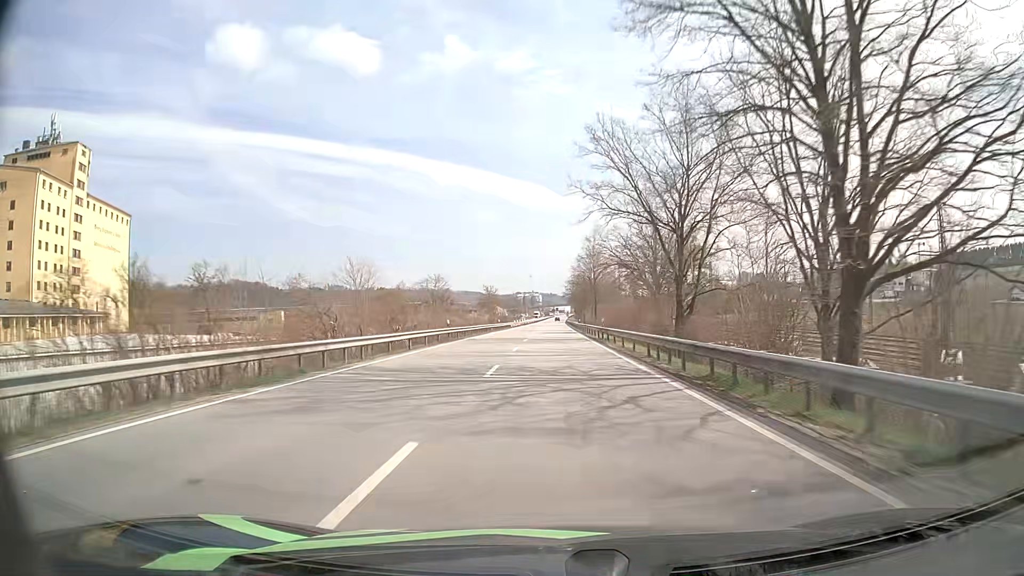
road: primary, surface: asphalt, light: Day
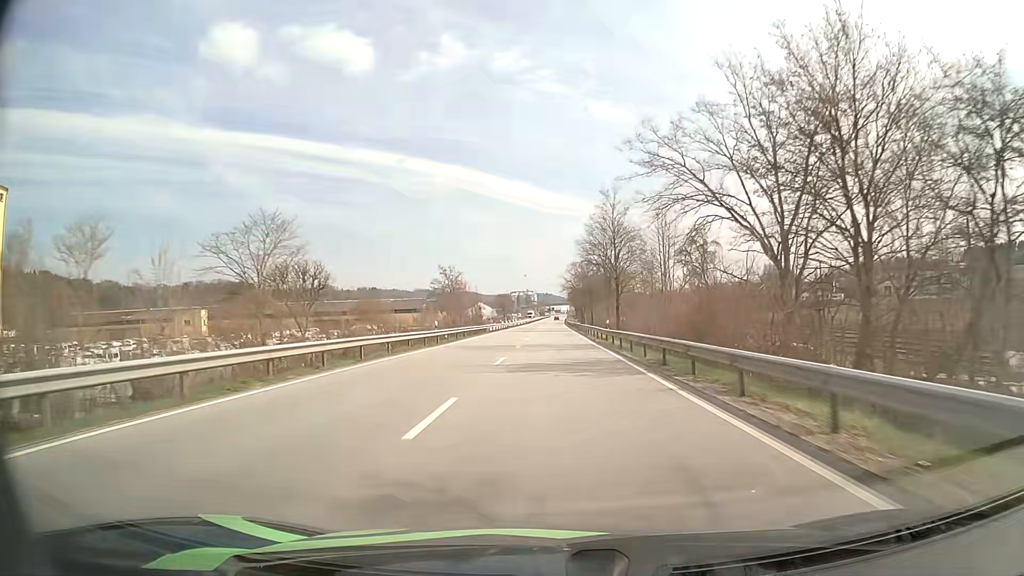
(+0.3, +43.9) m; 0°
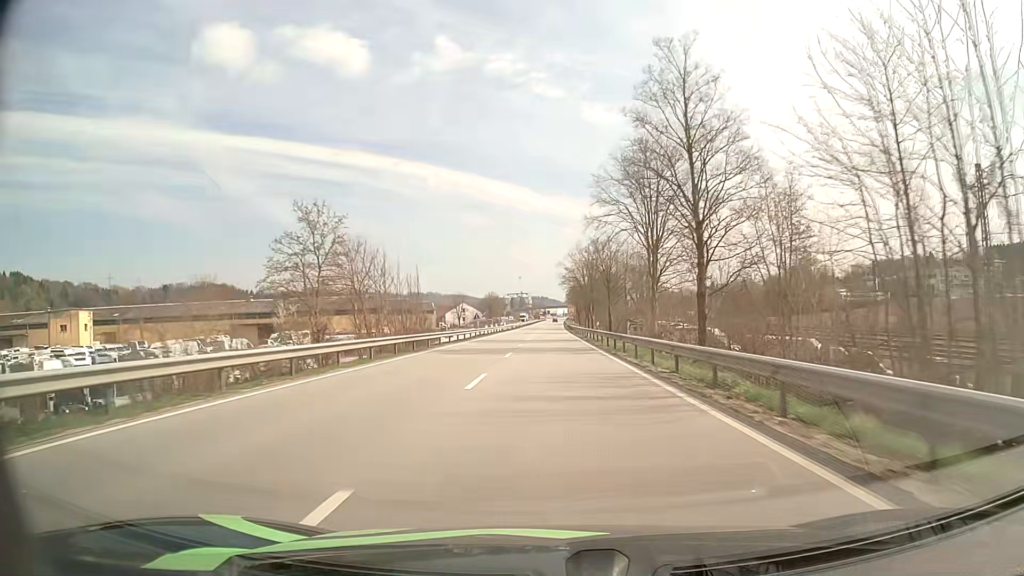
(+0.2, +42.4) m; +1°
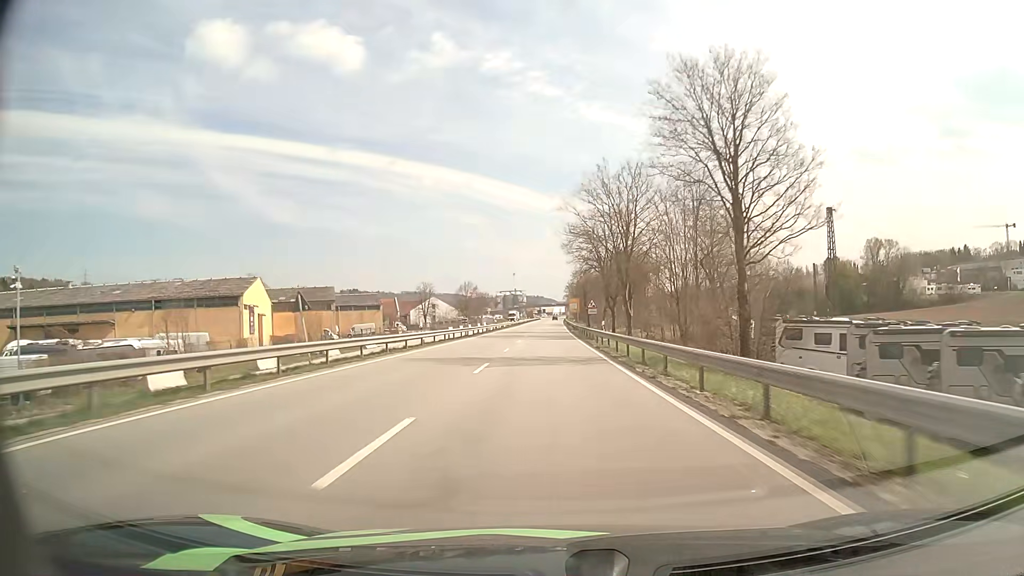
(+0.1, +56.3) m; 0°
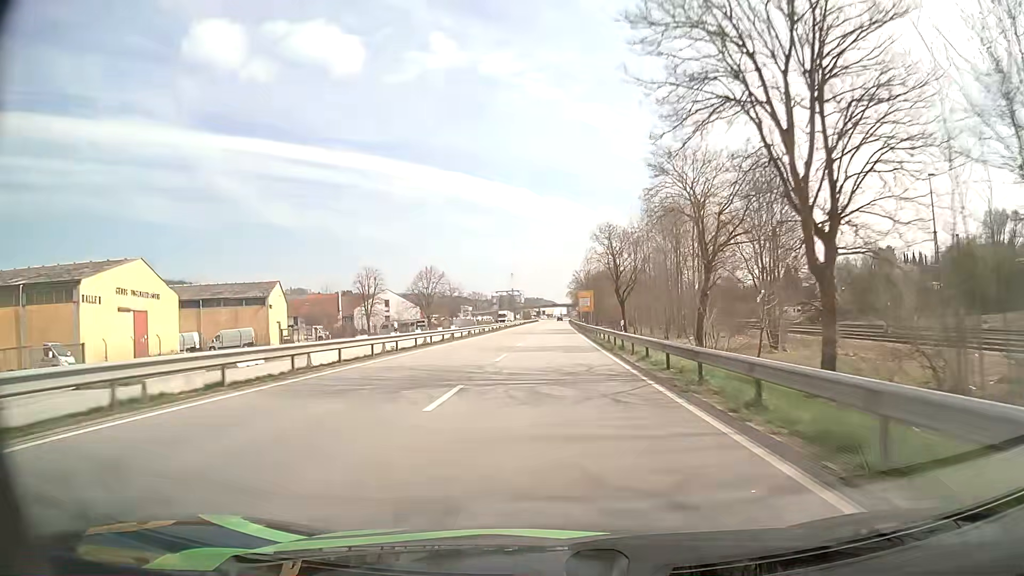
(0.0, +55.7) m; 0°
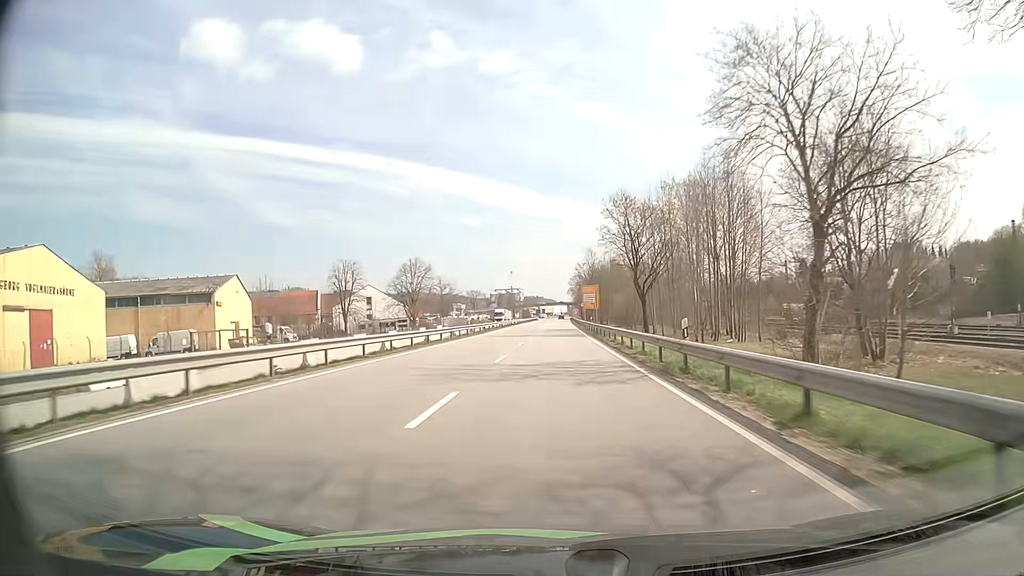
(0.0, +13.7) m; 0°
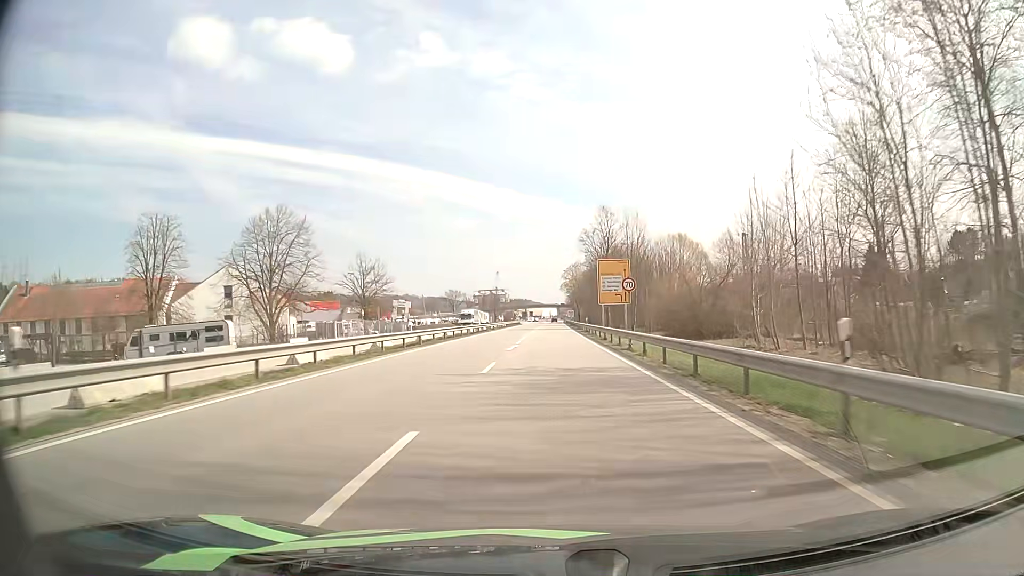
(+0.4, +52.9) m; +1°
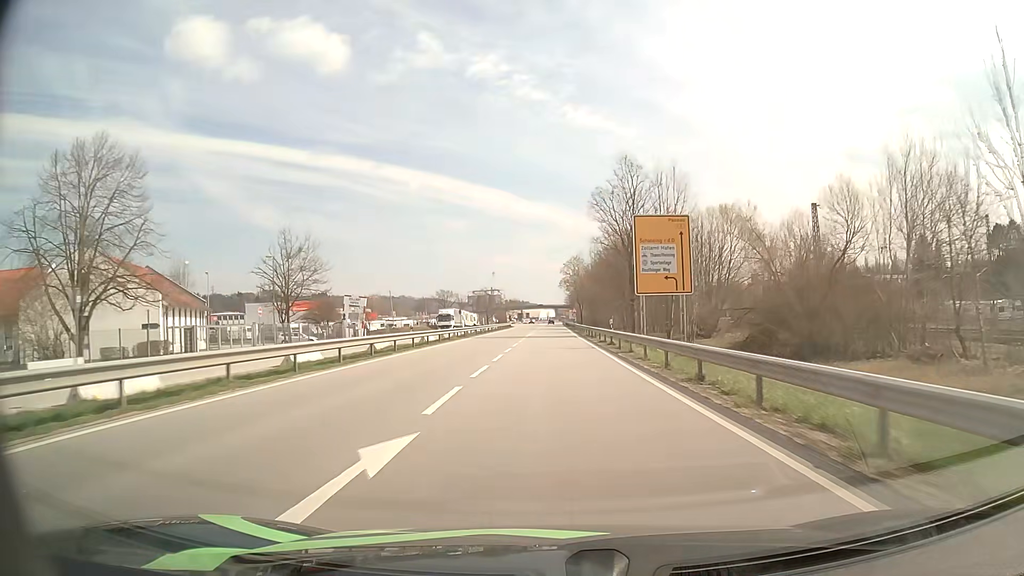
(+0.1, +25.2) m; 0°
(0, +10) (0, +20) (0, +30) (0, +40) (0, +50) (0, +60) (0, +70) (0, +80) (+1, +90) (+1, +100) m
